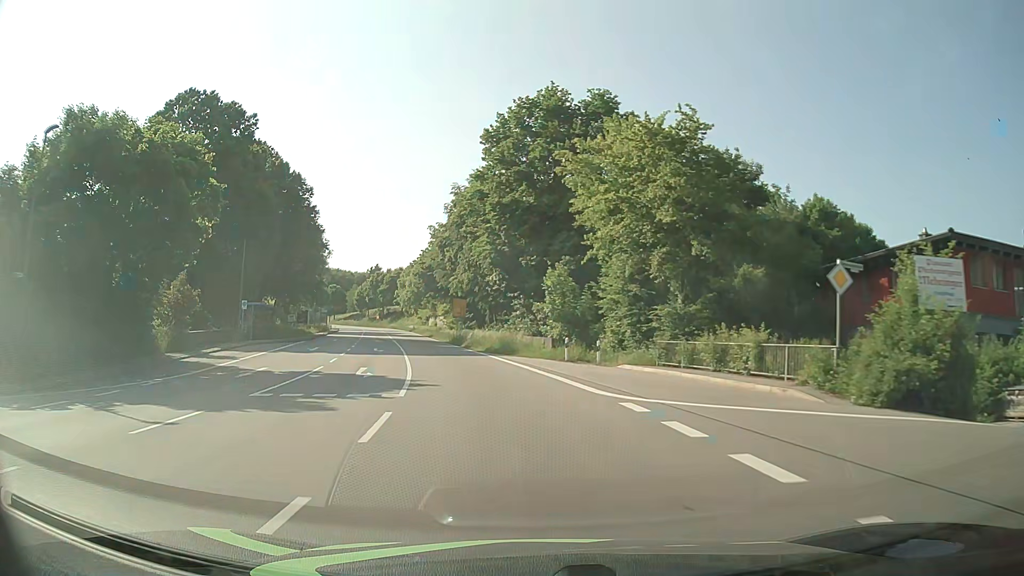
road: primary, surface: asphalt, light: Day
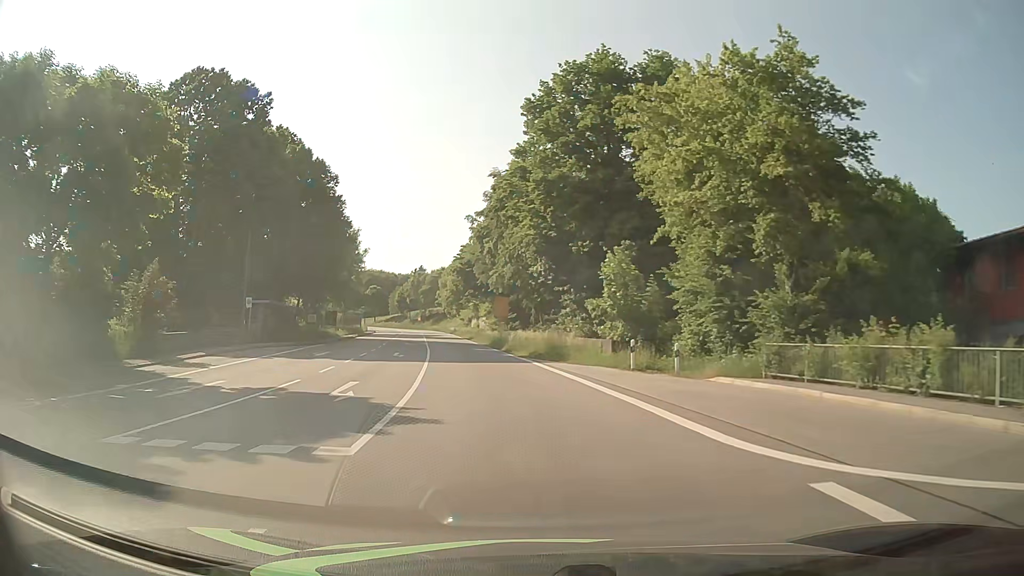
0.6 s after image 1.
(-0.3, +7.6) m; -4°
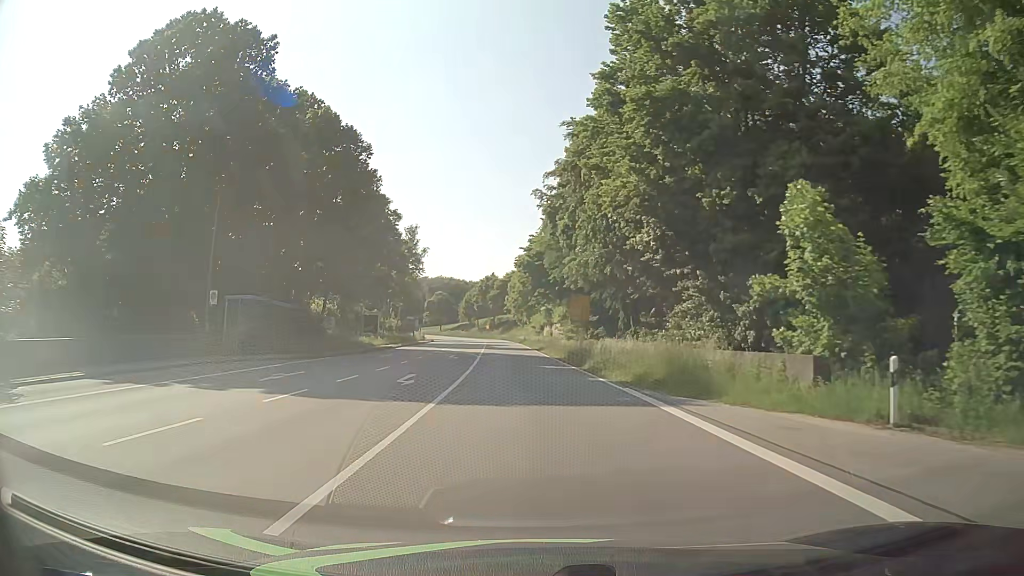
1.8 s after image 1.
(-0.9, +15.1) m; -7°
(0, +10) (-1, +20) (-1, +30) (-2, +40) (-2, +50) (-3, +60) (-4, +70) (-4, +80) (-5, +90) (-6, +100) m
